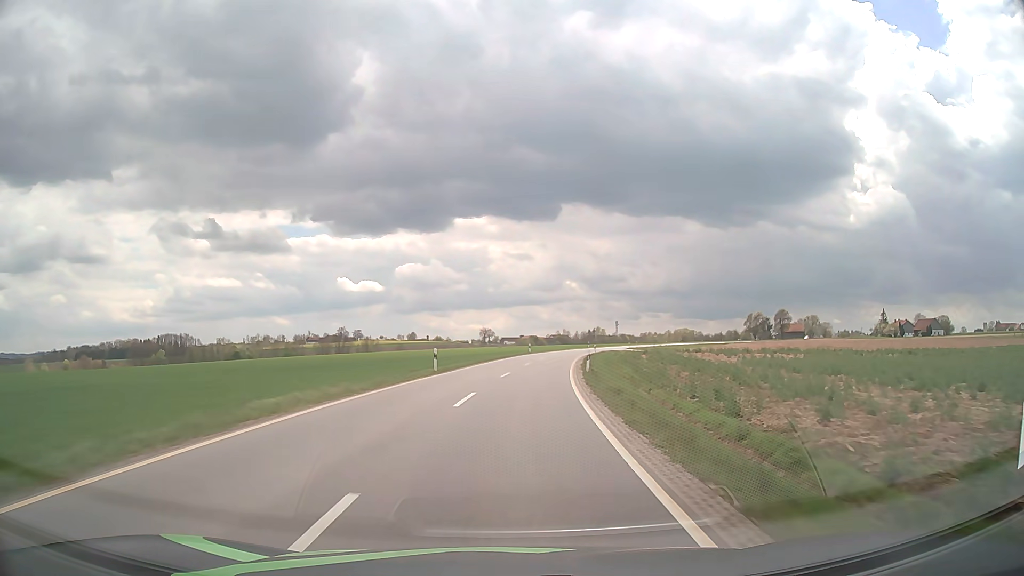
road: tertiary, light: Day
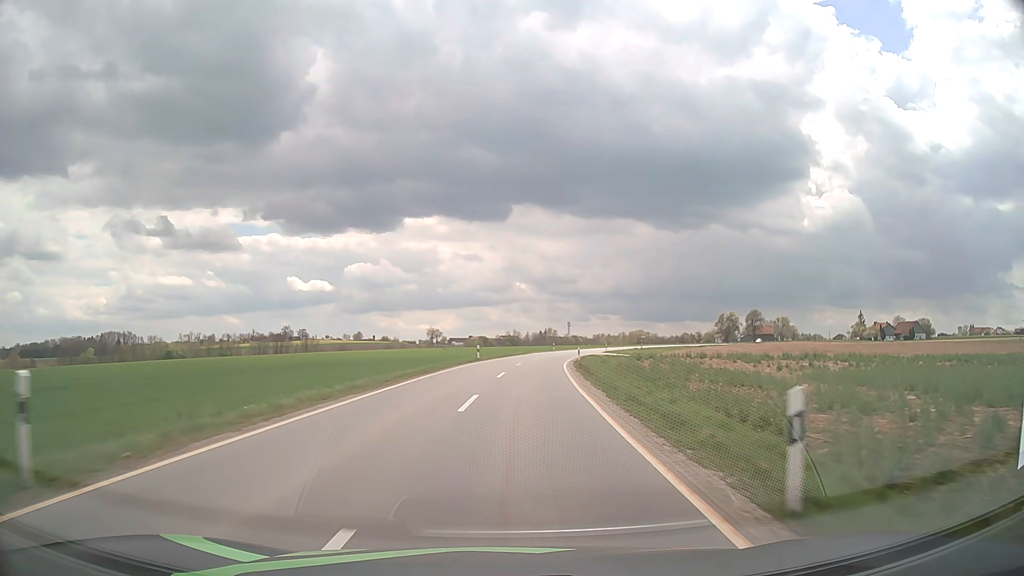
(+0.9, +25.3) m; +4°
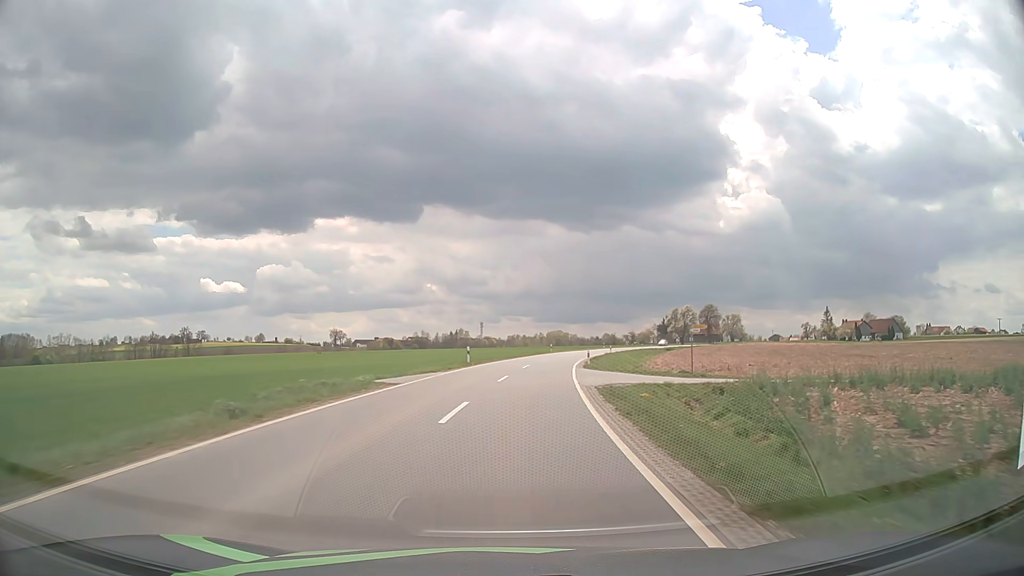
(+3.3, +50.2) m; +7°
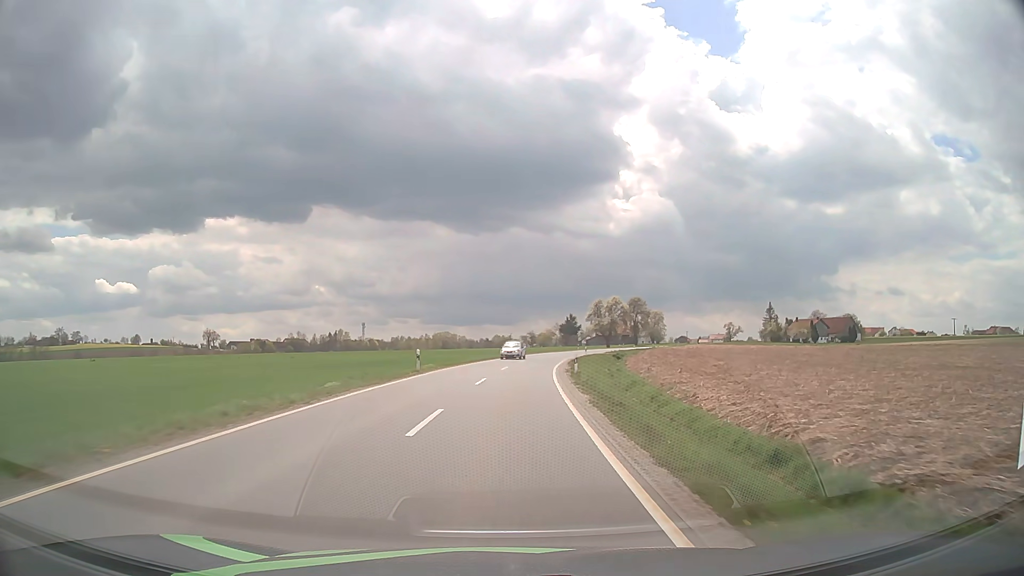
(+4.2, +49.8) m; +9°
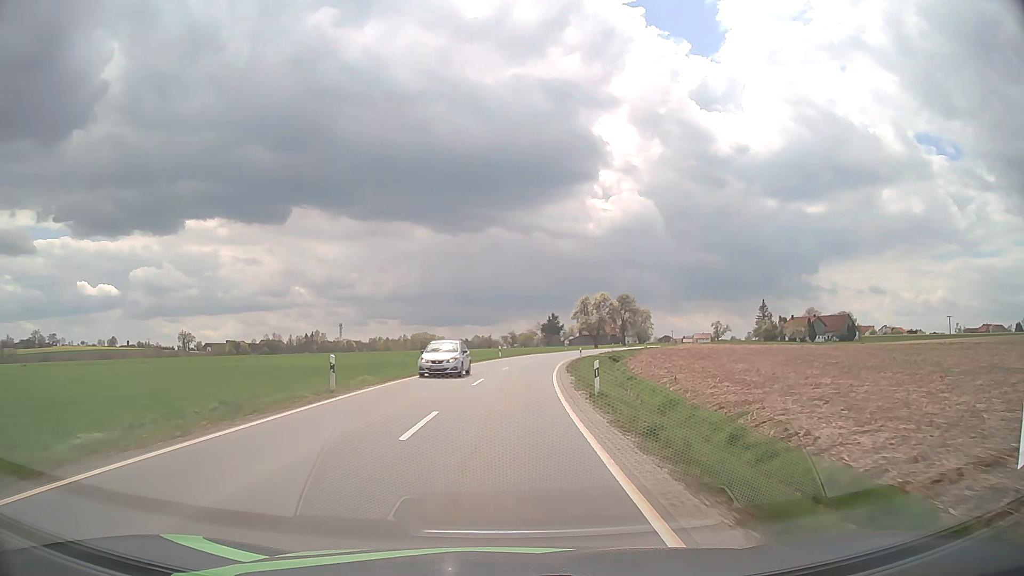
(+0.2, +12.4) m; +2°
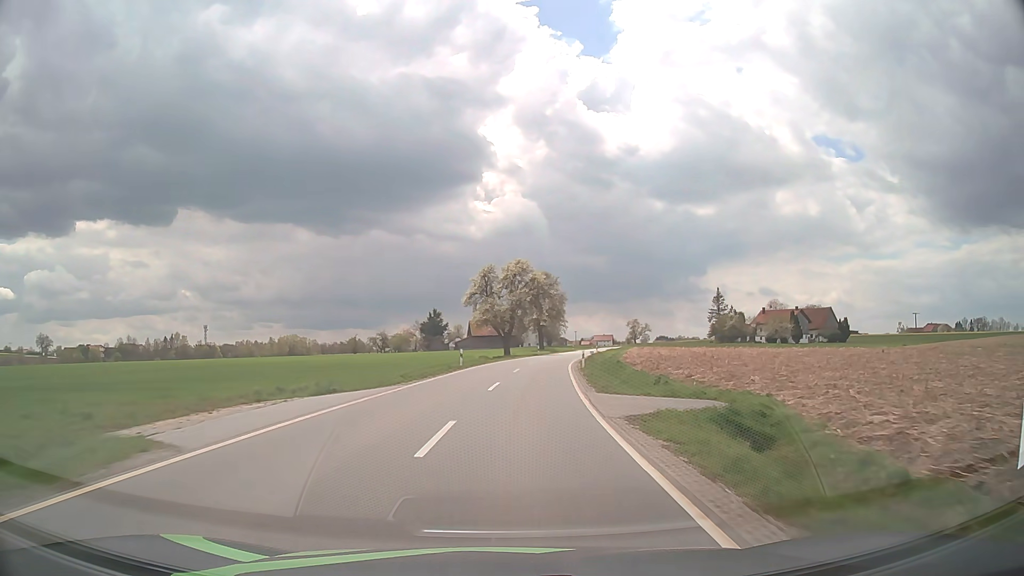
(+4.4, +61.7) m; +10°
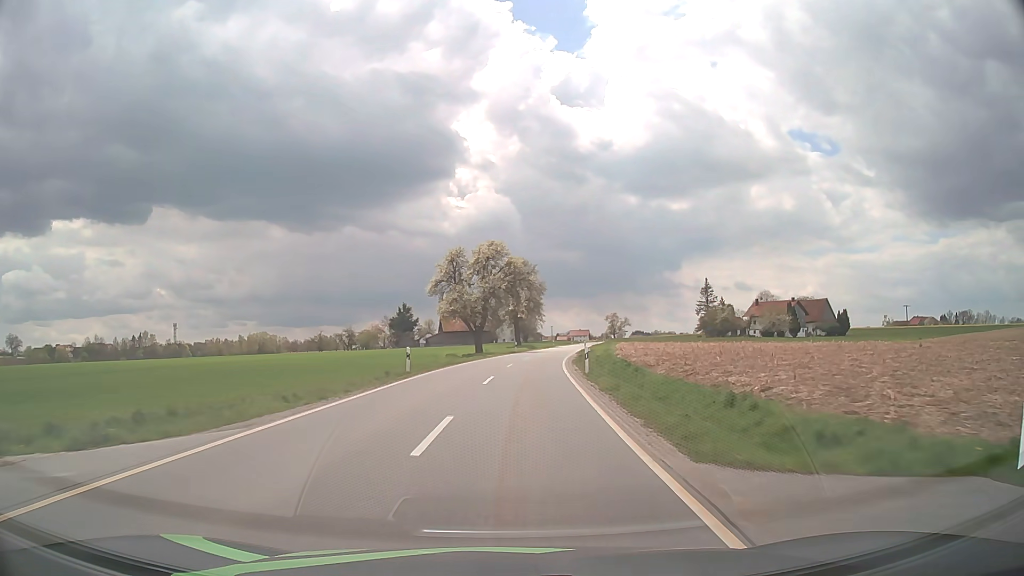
(+0.3, +12.3) m; +2°
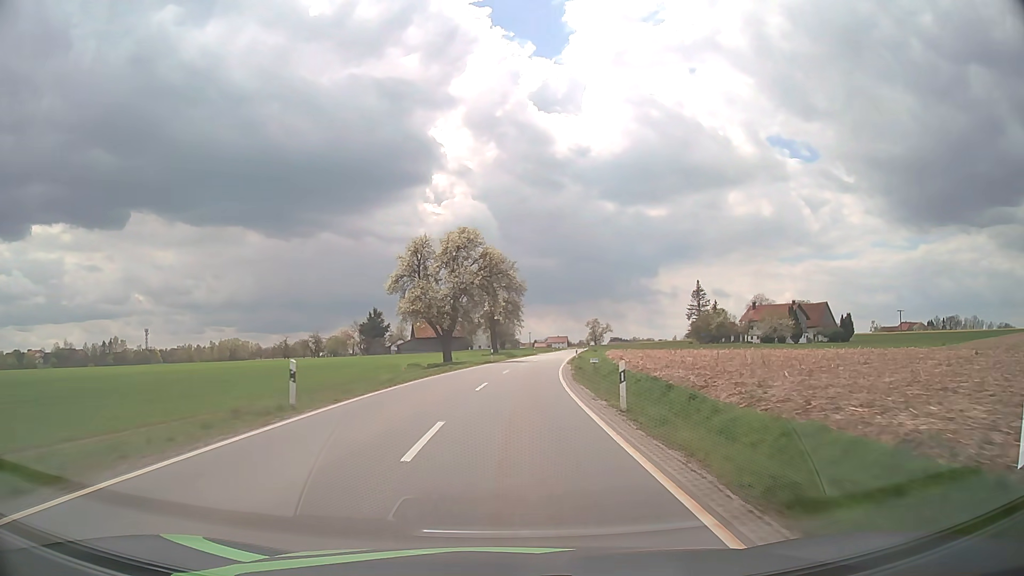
(+0.2, +12.3) m; +2°
(0, +10) (0, +20) (+1, +30) (+2, +40) (+3, +50) (+4, +60) (+5, +70) (+7, +80) (+8, +90) (+9, +99) m
